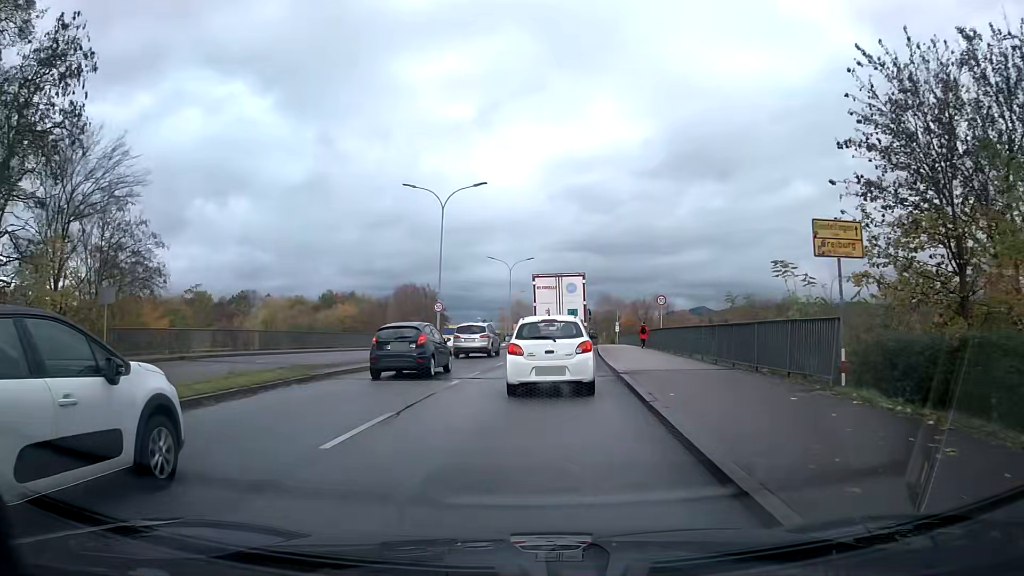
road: primary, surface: asphalt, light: Day
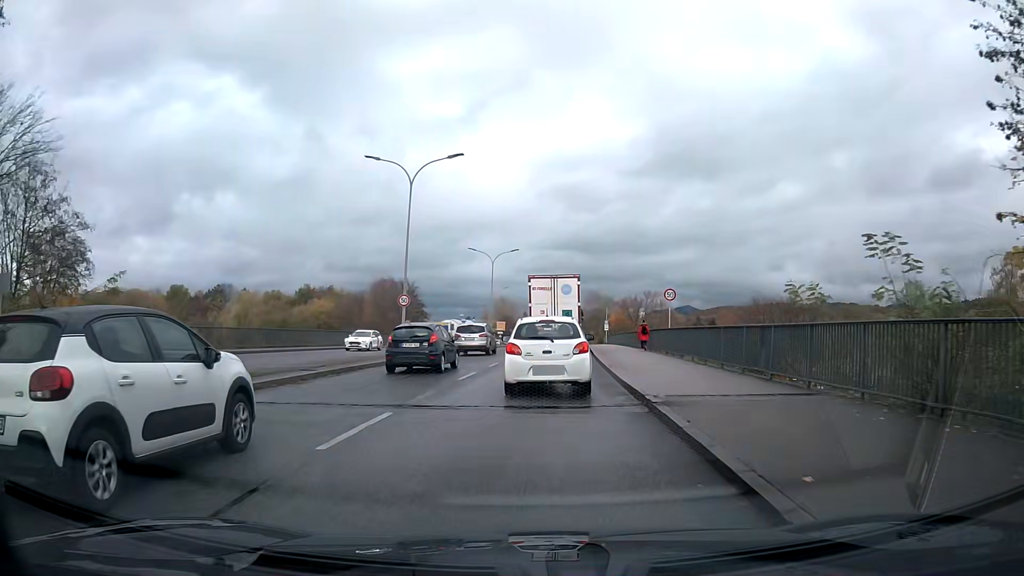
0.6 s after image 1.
(+0.1, +6.2) m; +2°
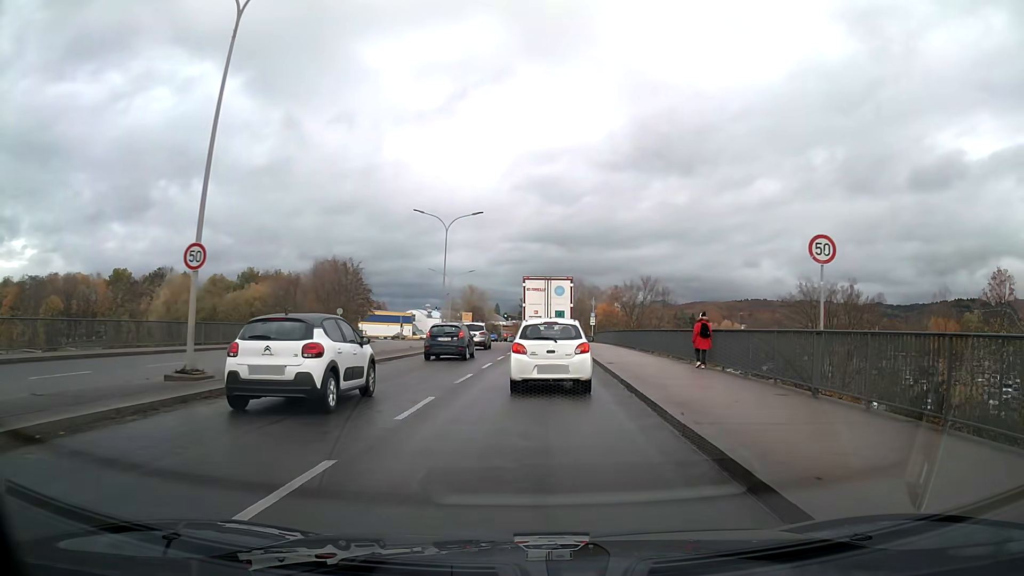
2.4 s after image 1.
(+0.2, +19.1) m; +2°
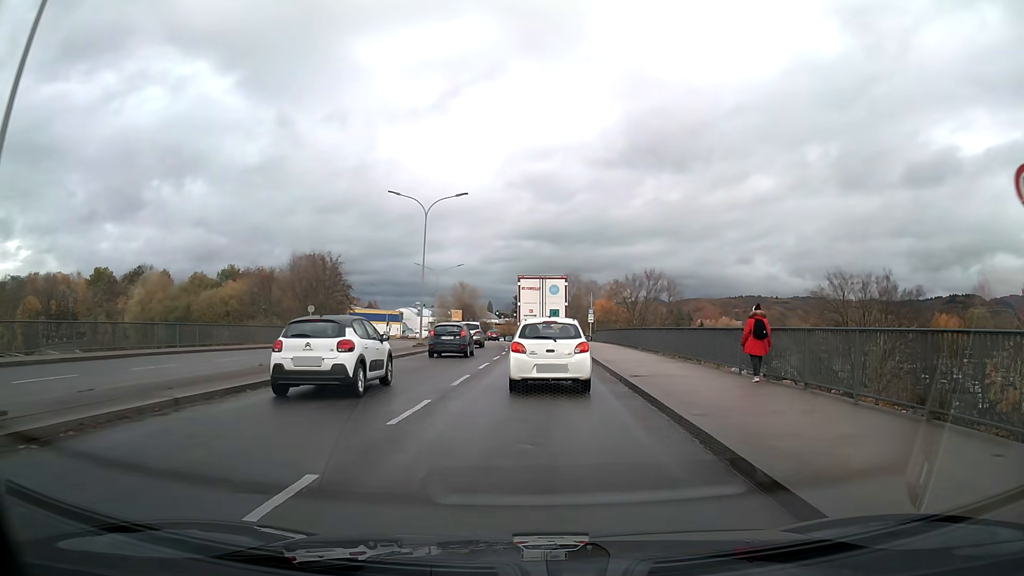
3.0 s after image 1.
(0.0, +6.6) m; +1°
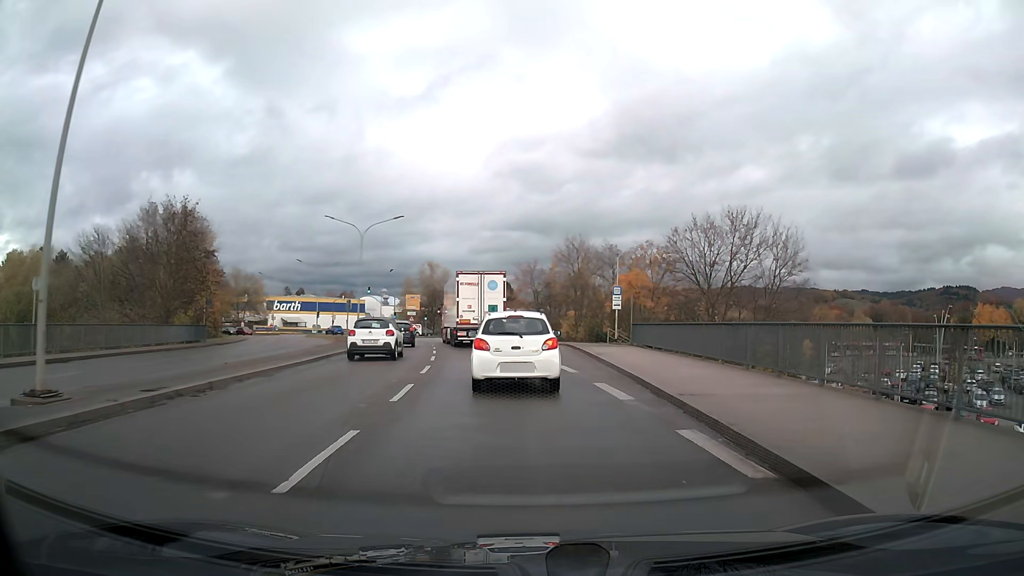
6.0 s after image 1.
(+0.3, +33.6) m; +1°
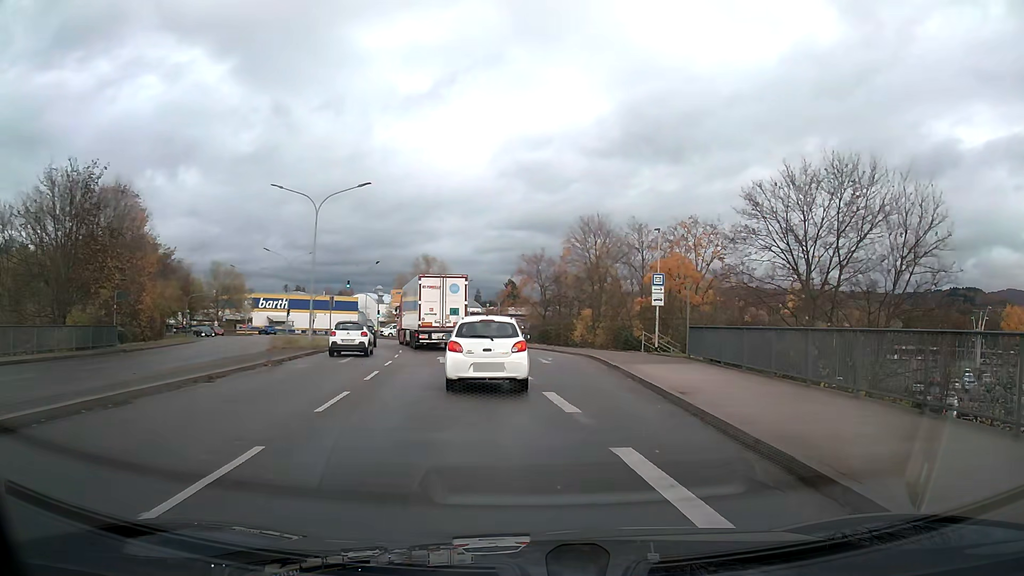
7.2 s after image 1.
(-0.1, +12.9) m; -1°
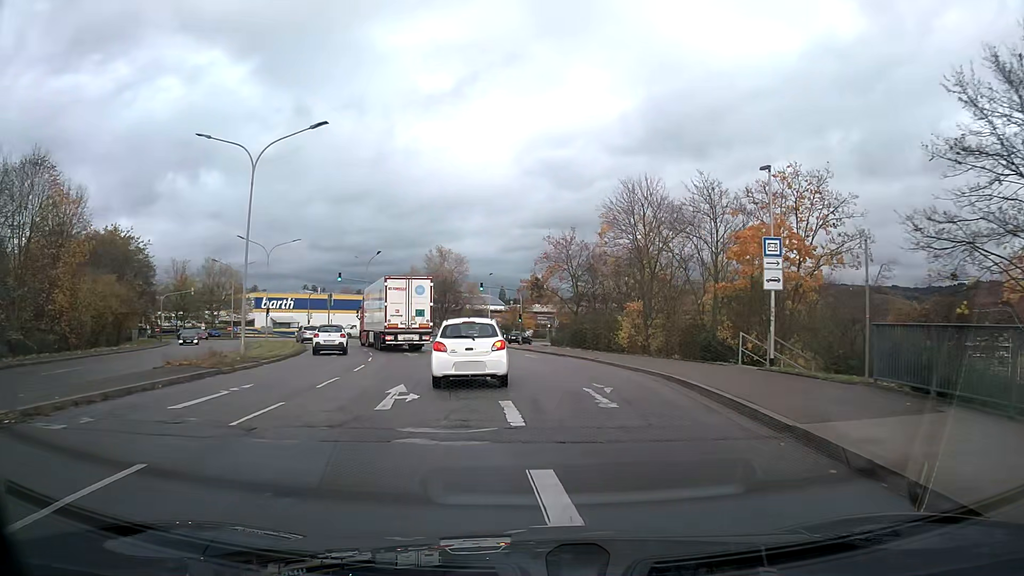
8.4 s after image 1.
(-0.2, +13.0) m; -2°
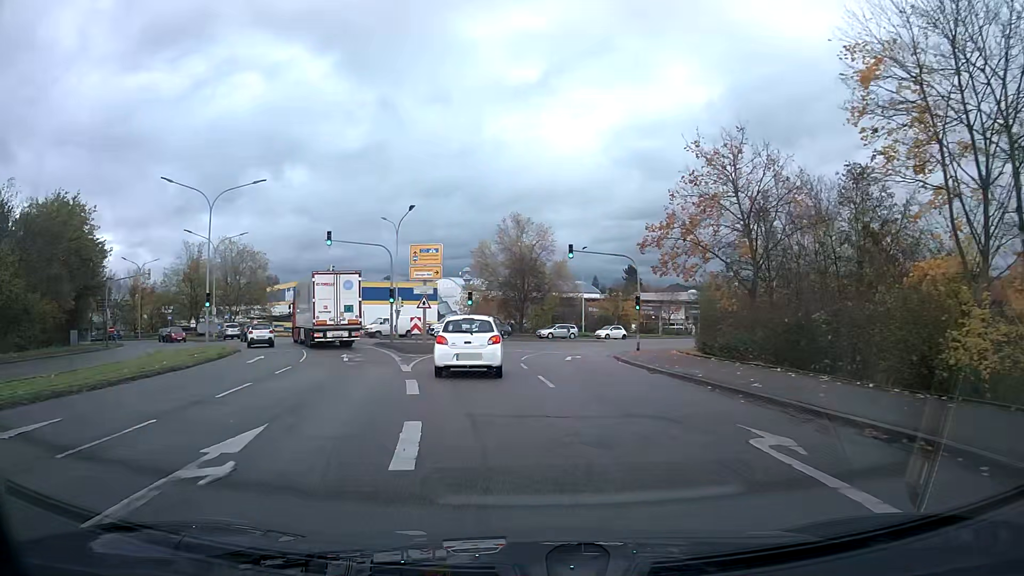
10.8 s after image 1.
(-1.6, +26.8) m; -8°
